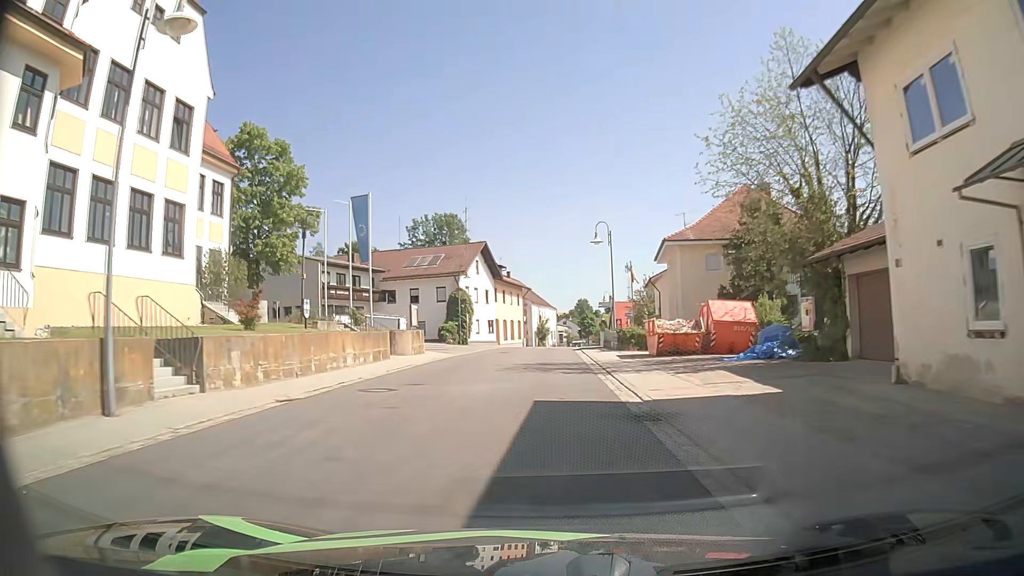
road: secondary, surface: asphalt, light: Day
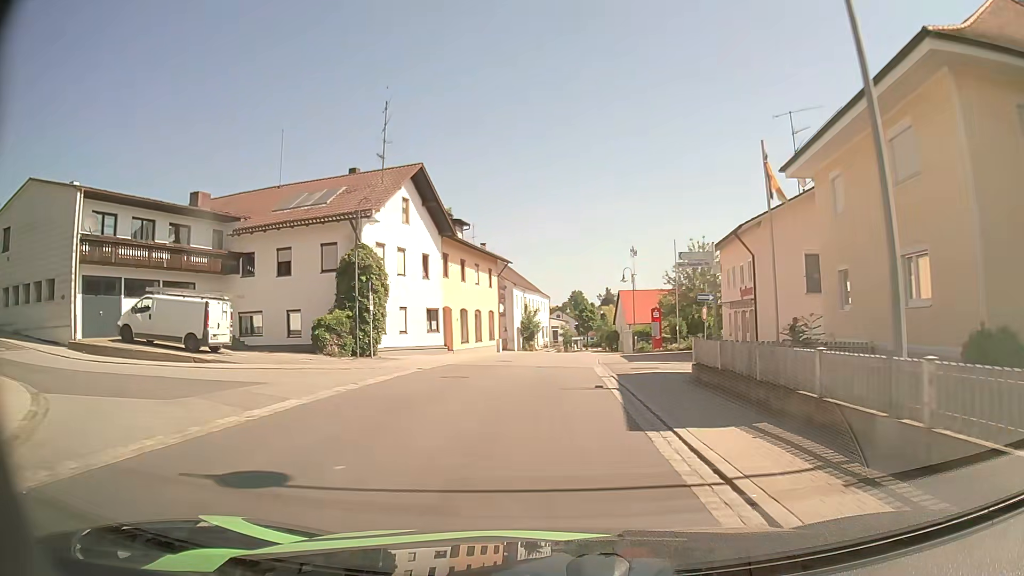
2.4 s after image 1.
(+0.1, +30.2) m; 0°
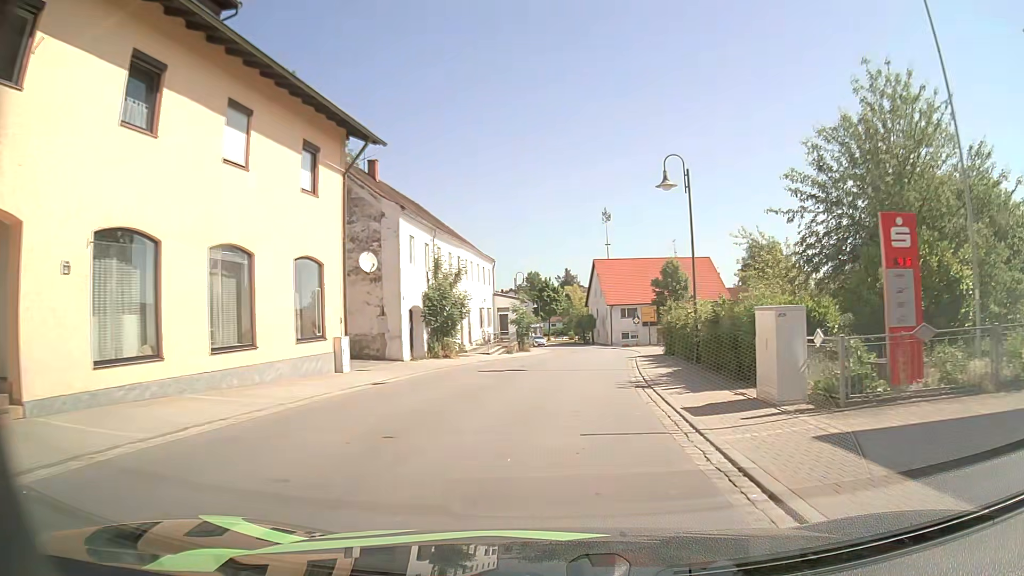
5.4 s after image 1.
(+1.0, +34.3) m; +4°
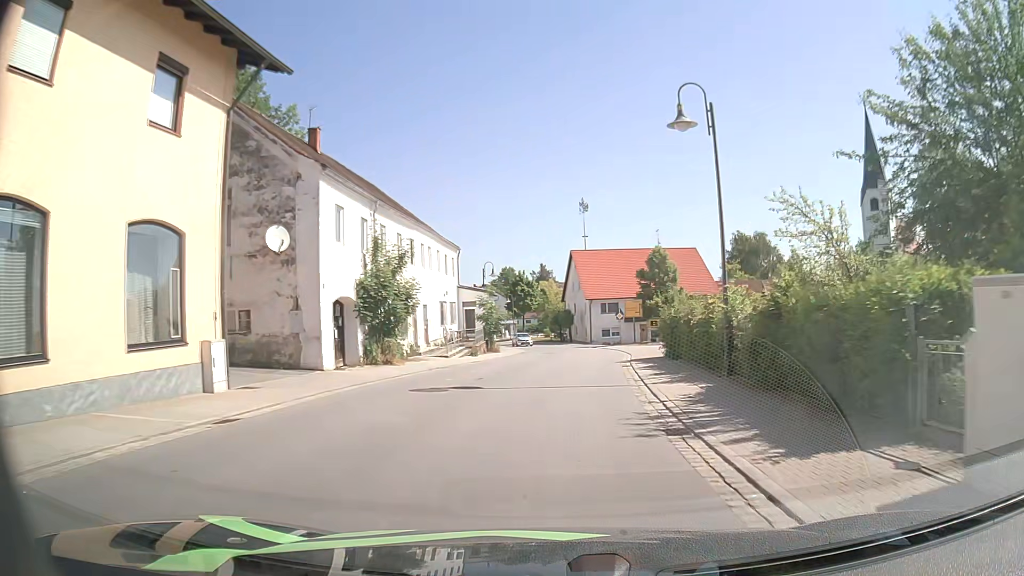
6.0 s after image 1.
(+0.2, +6.8) m; +2°
